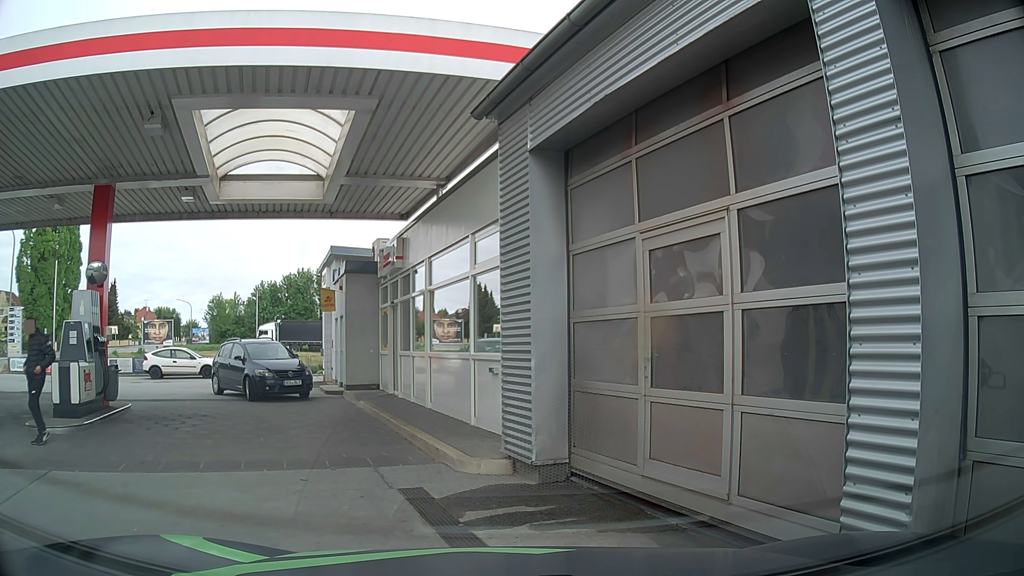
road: service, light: Day
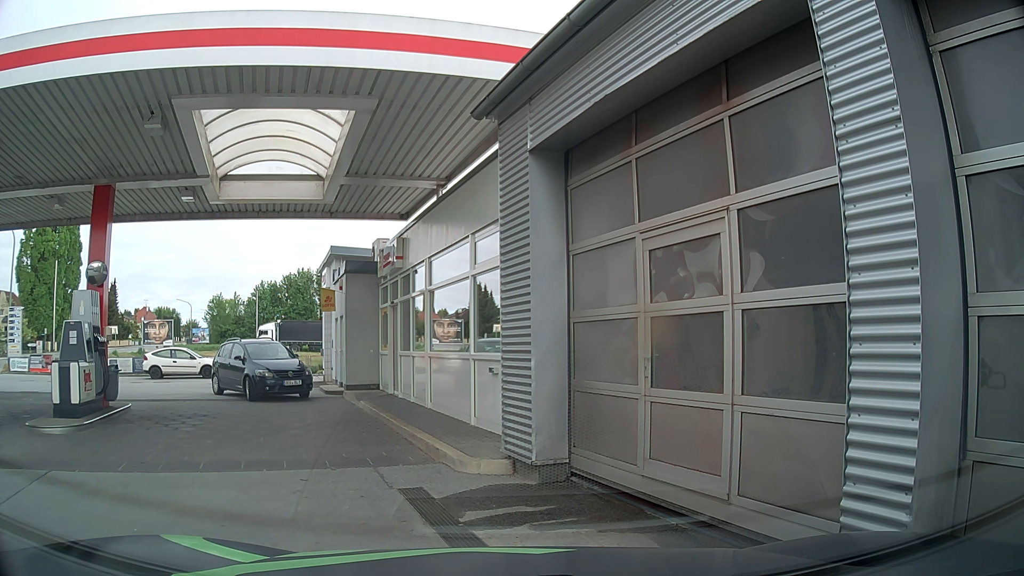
(0.0, 0.0) m; 0°
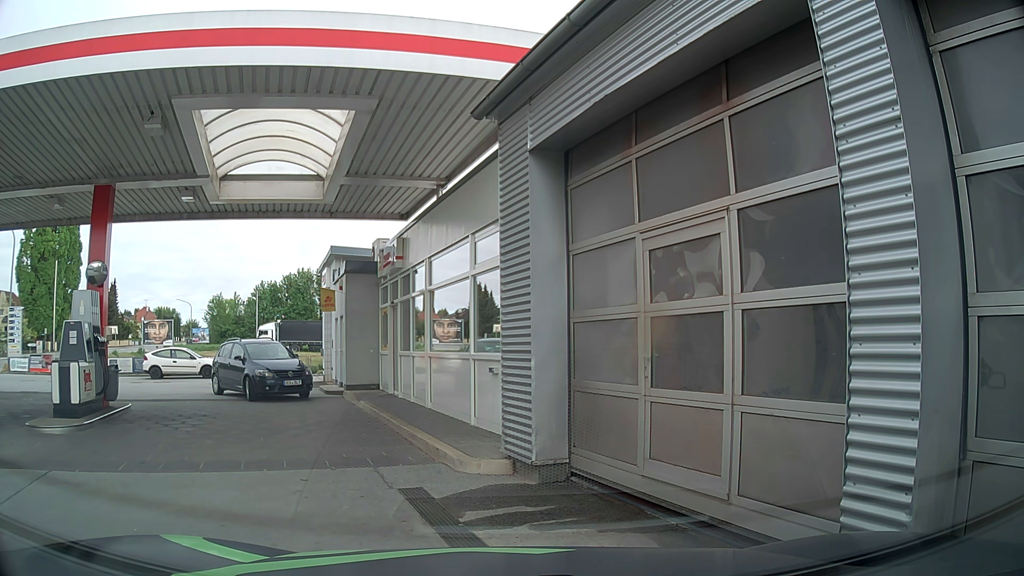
(0.0, 0.0) m; 0°
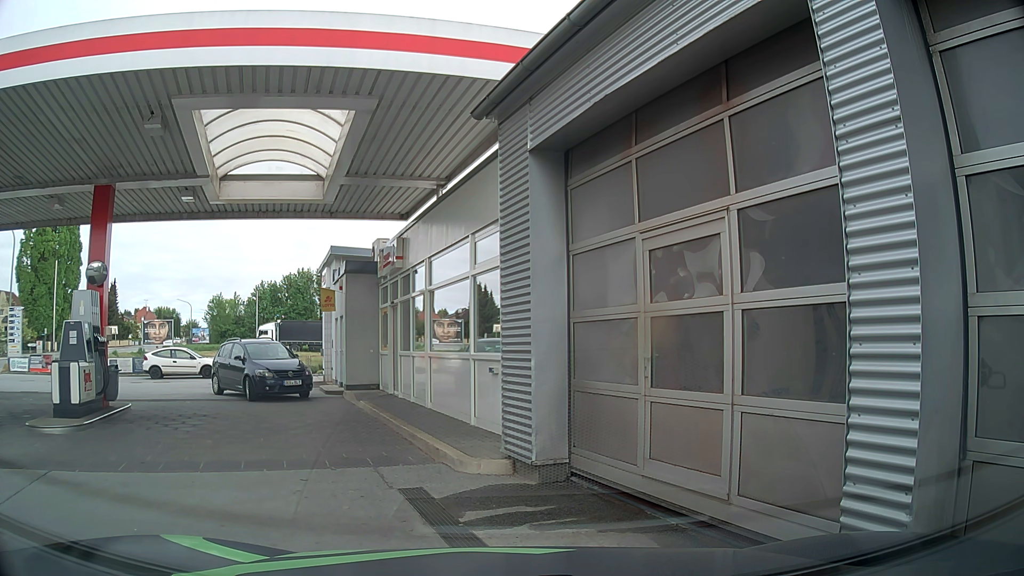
(0.0, 0.0) m; 0°
